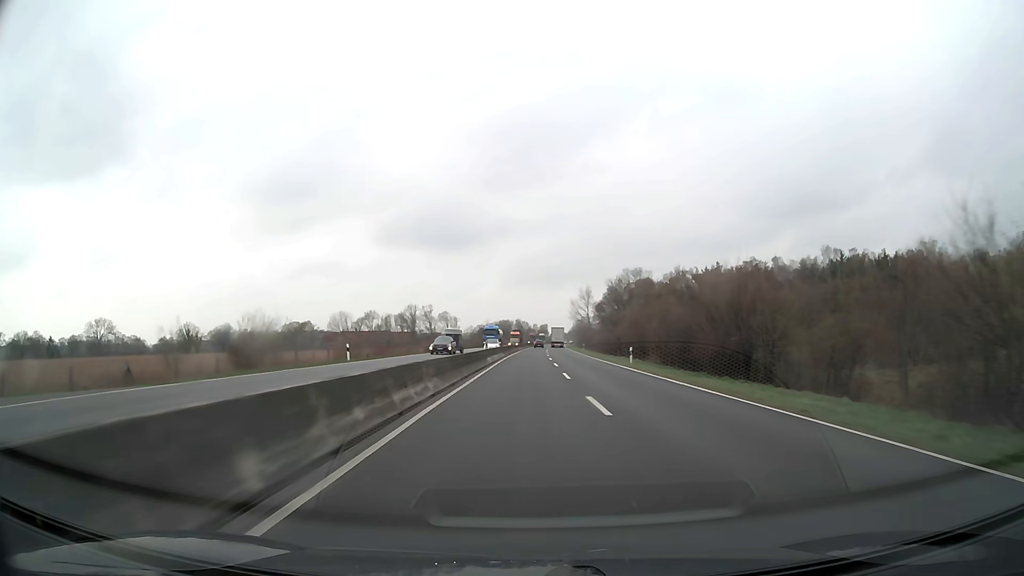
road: trunk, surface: asphalt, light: Day
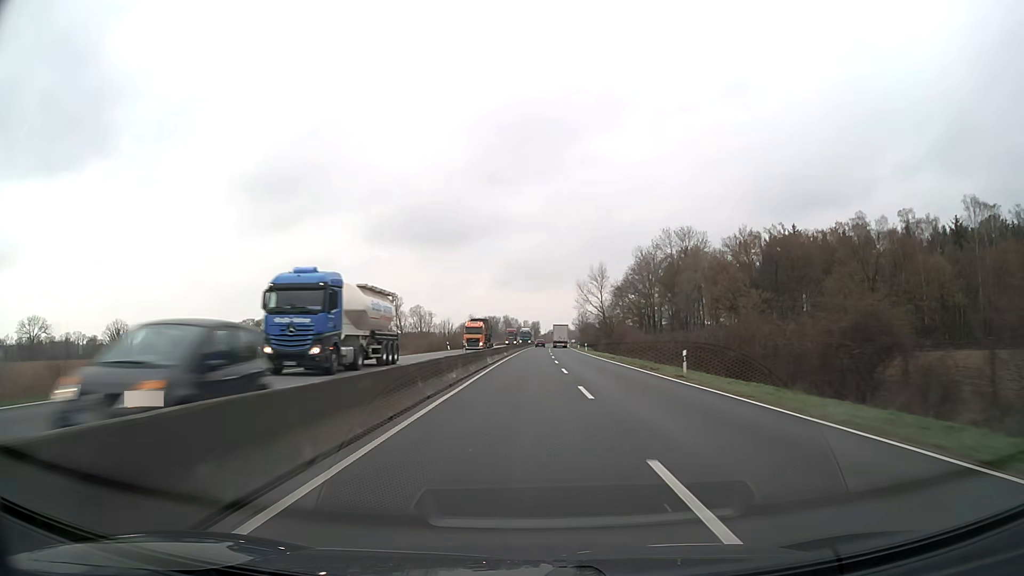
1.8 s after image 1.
(+0.4, +57.0) m; +1°
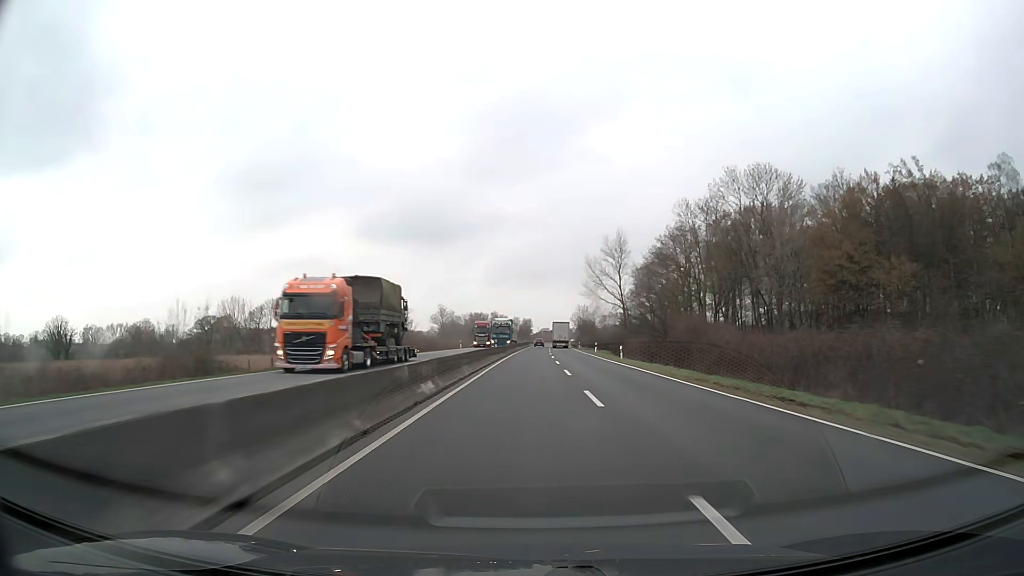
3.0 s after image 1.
(+0.3, +38.0) m; +1°
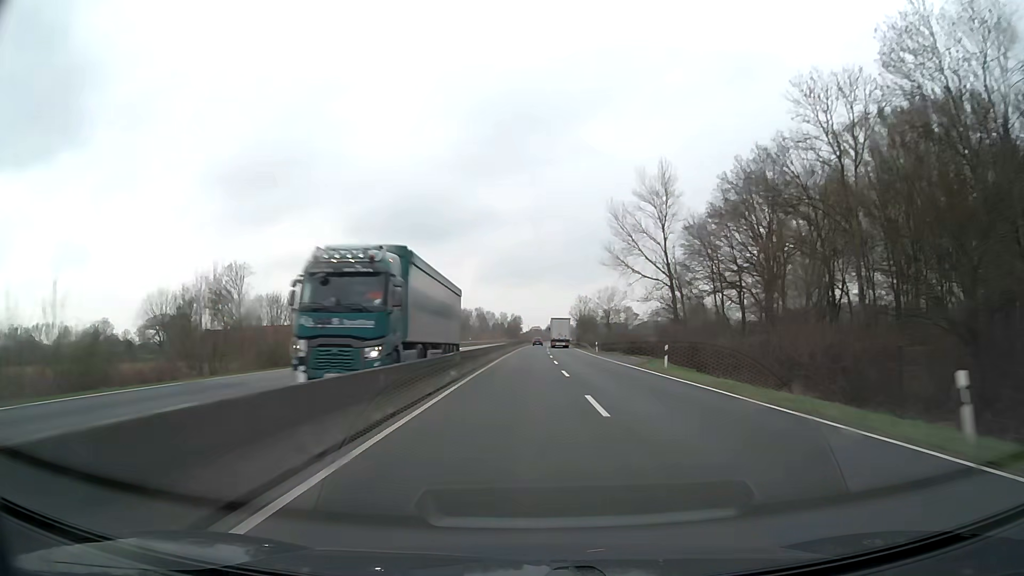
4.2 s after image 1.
(+0.4, +38.0) m; +1°
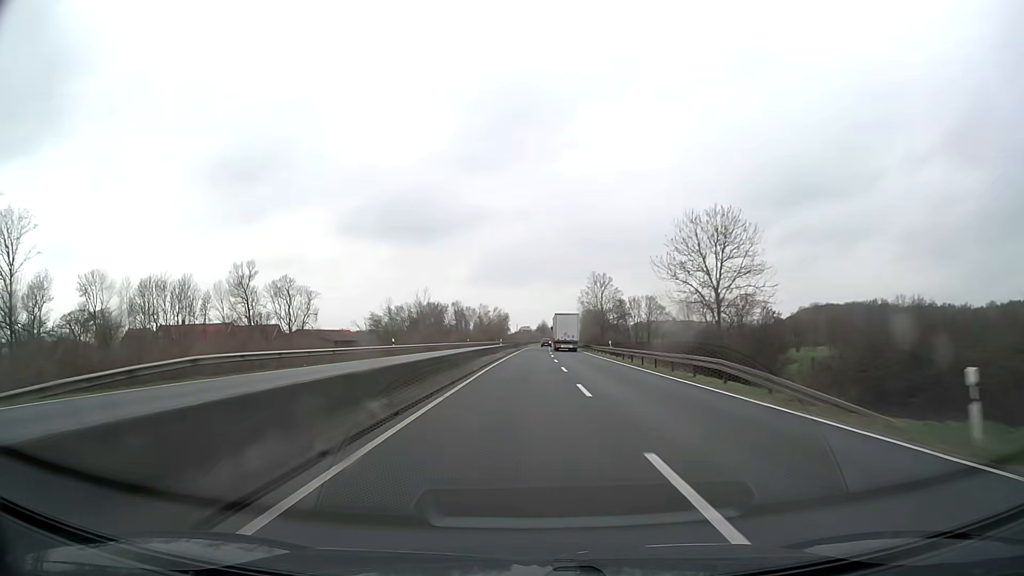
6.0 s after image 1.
(+0.4, +56.2) m; +1°
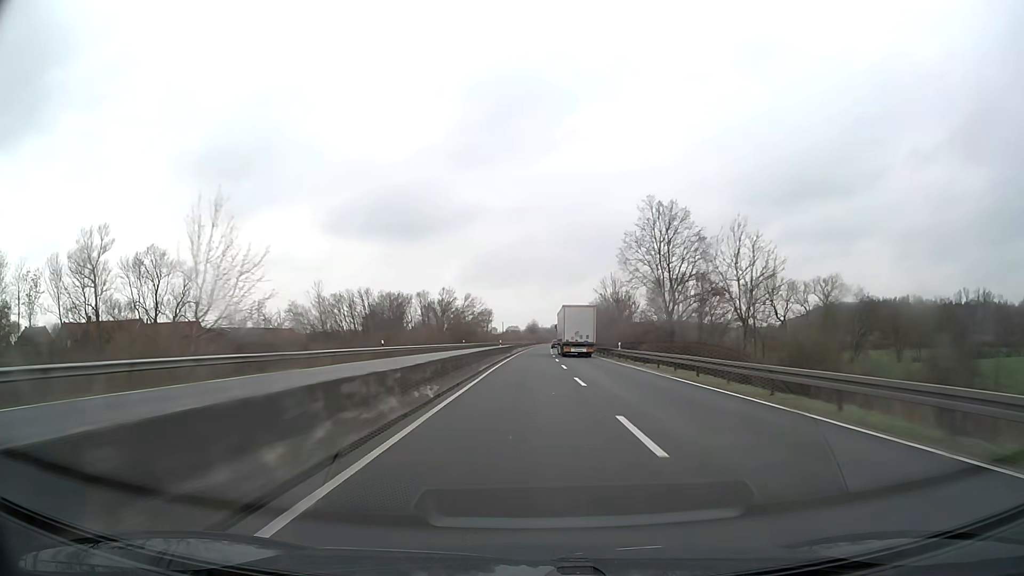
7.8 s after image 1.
(+0.6, +56.3) m; +1°
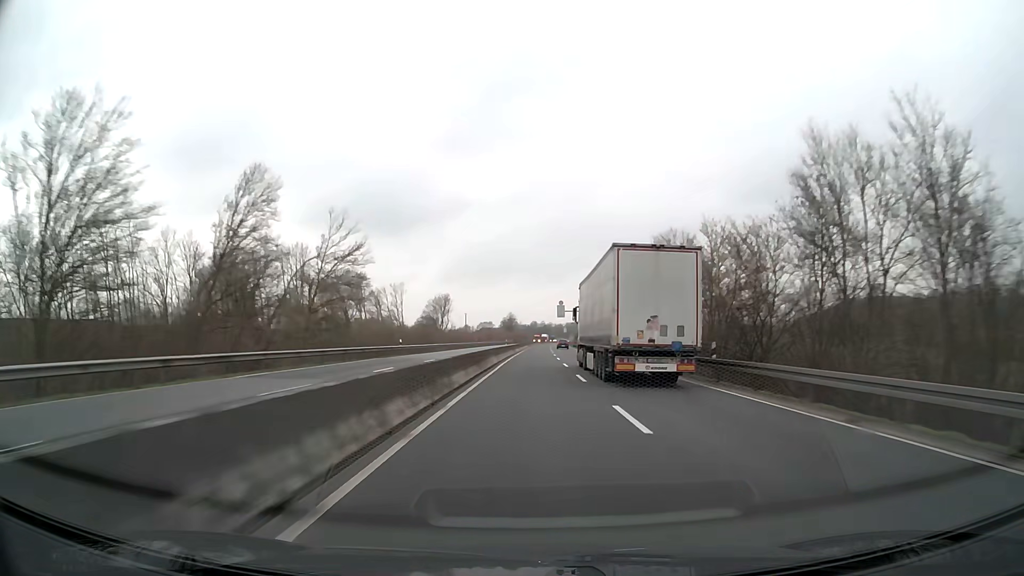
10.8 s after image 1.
(+1.5, +94.6) m; +2°
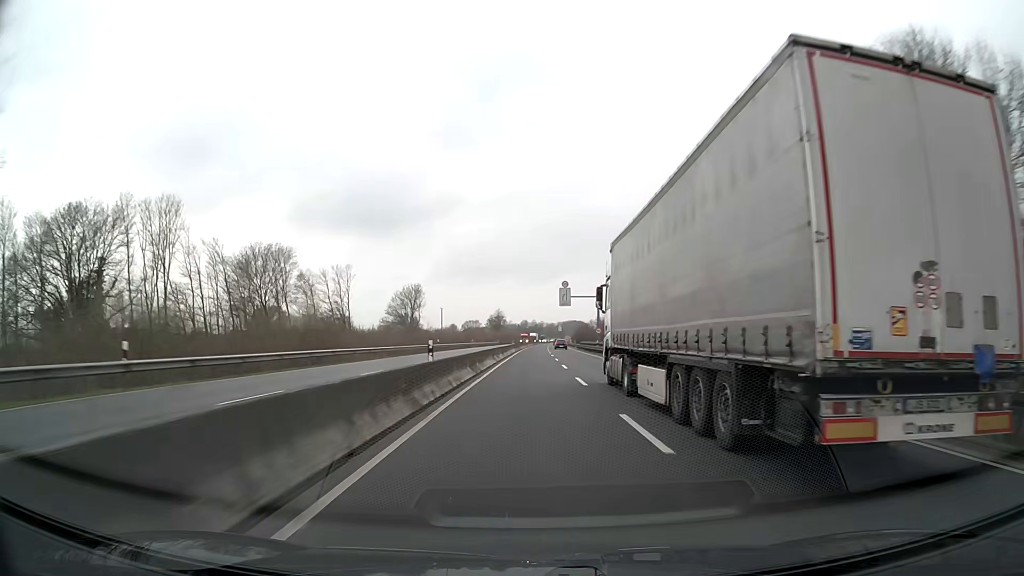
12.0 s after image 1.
(+0.4, +37.9) m; +1°
(0, +10) (0, +20) (0, +30) (0, +40) (0, +50) (0, +60) (+1, +70) (+1, +80) (+1, +90) (+2, +100) m
